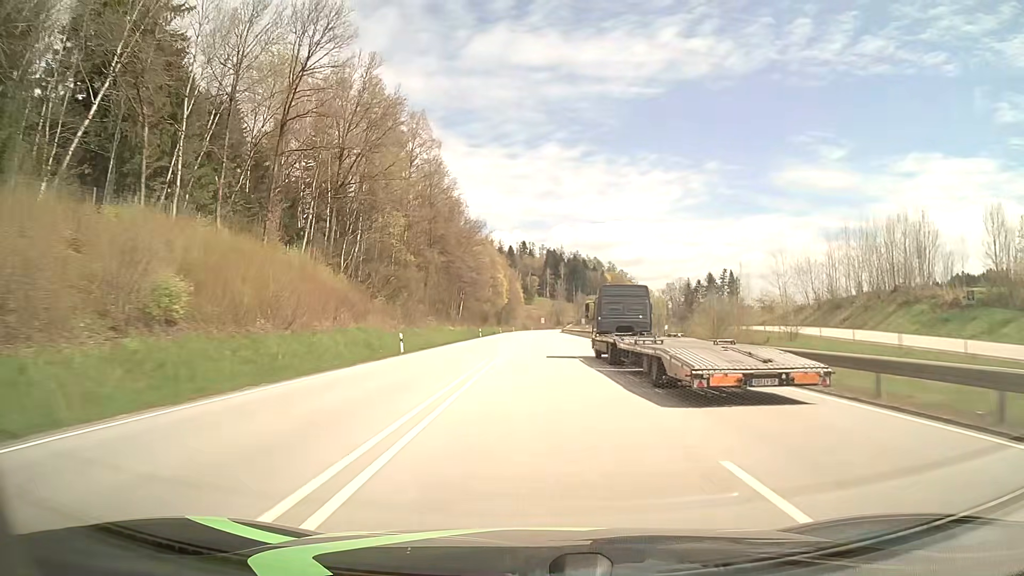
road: primary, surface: asphalt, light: Day
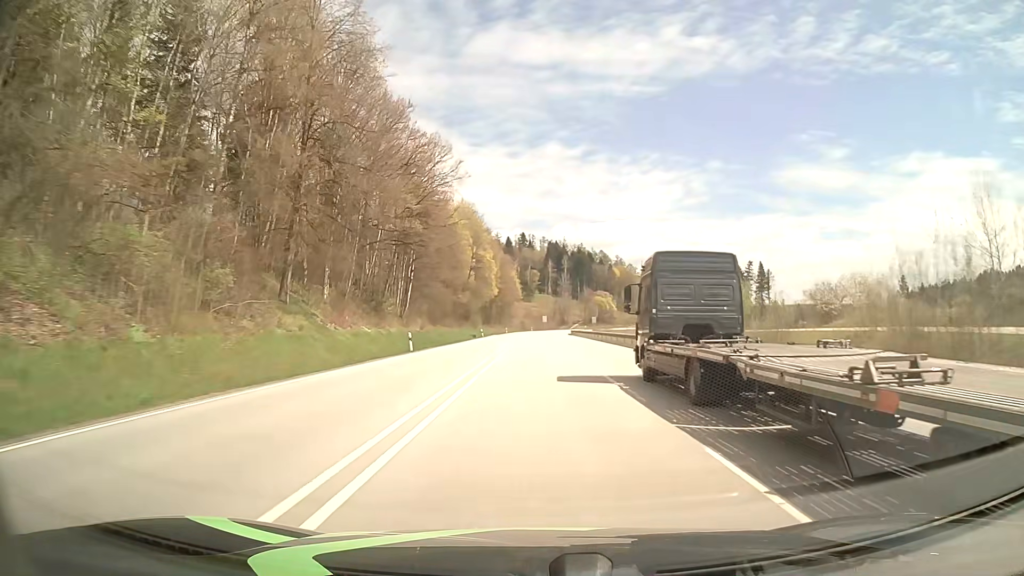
(-0.1, +47.4) m; 0°
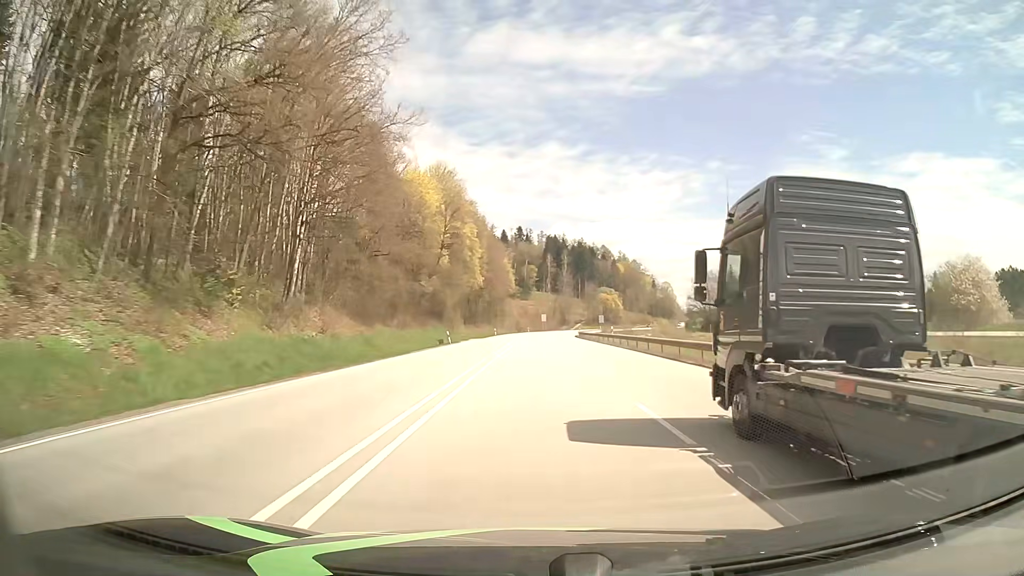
(0.0, +31.6) m; 0°
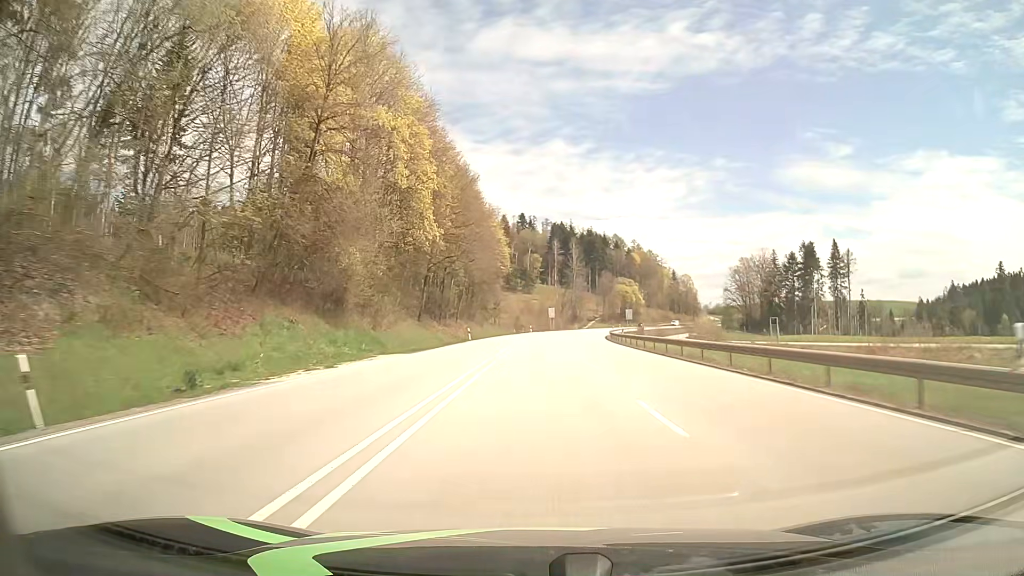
(-0.2, +47.4) m; 0°
